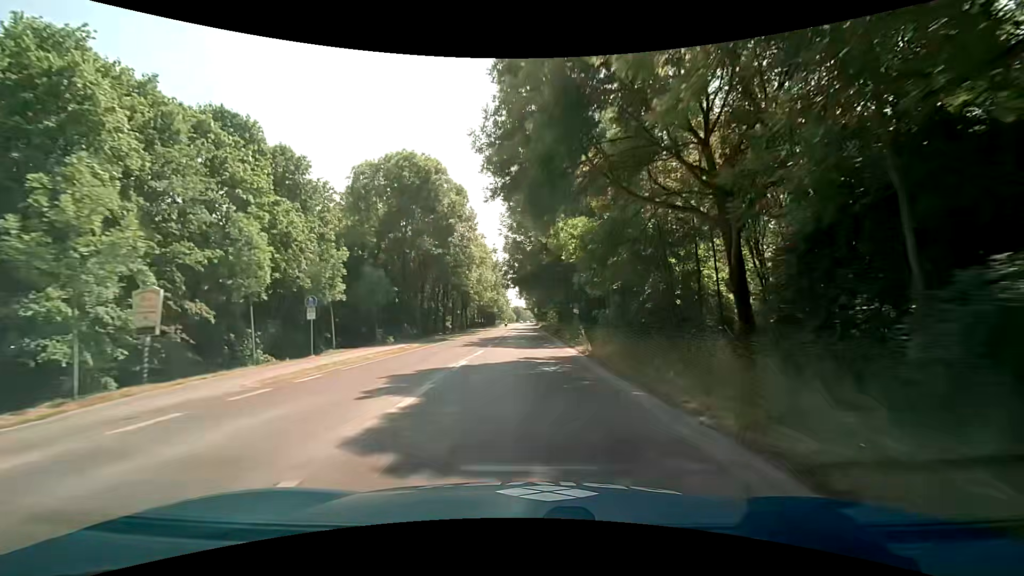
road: secondary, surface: asphalt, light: Day
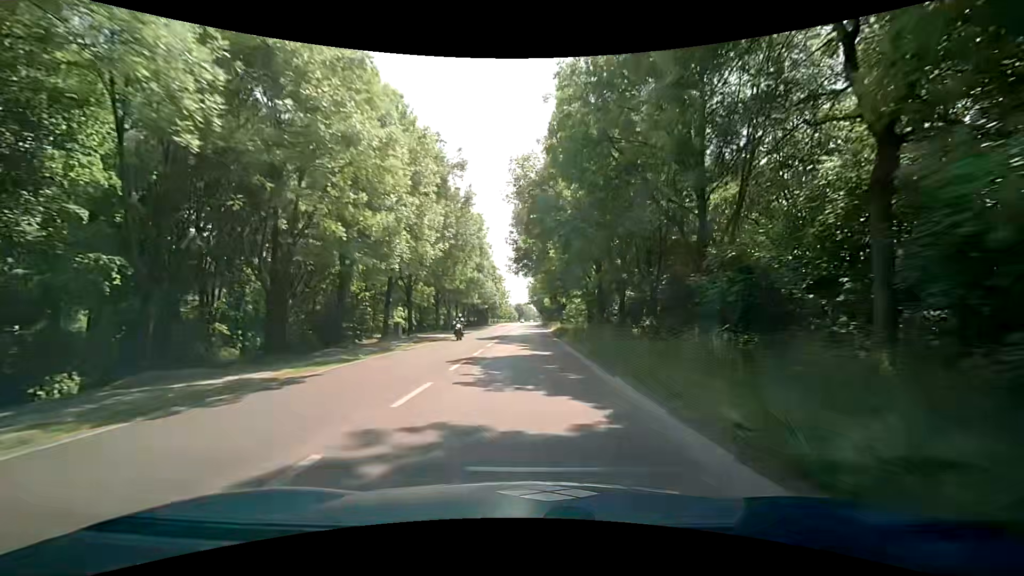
(-1.0, +45.6) m; -1°
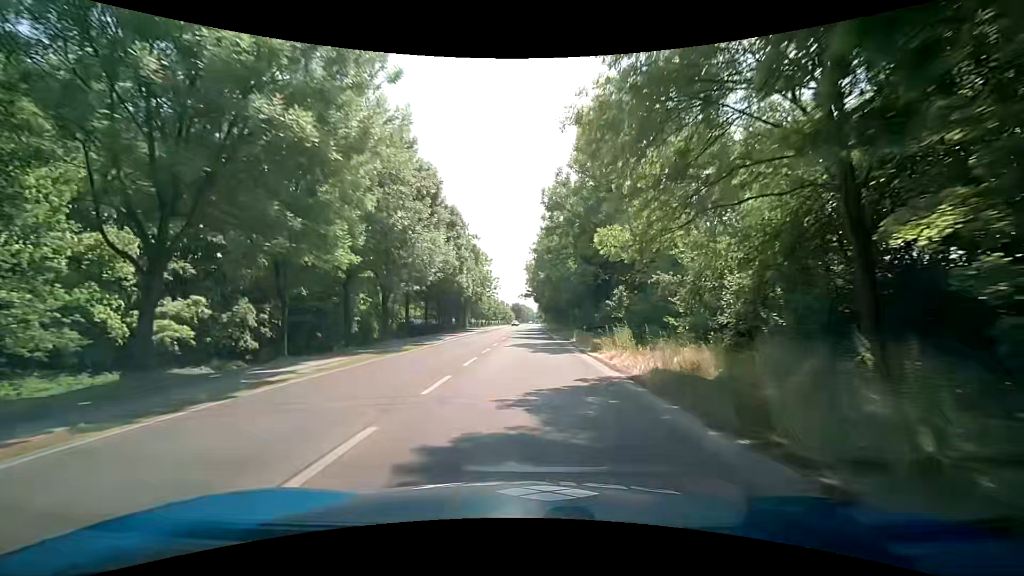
(-0.4, +45.6) m; -1°
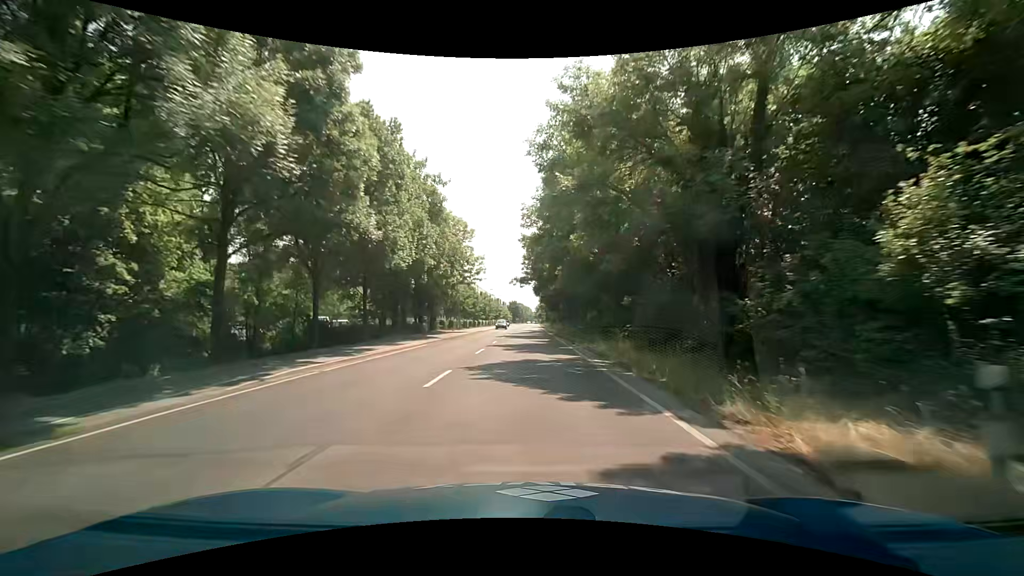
(+0.3, +27.4) m; +1°
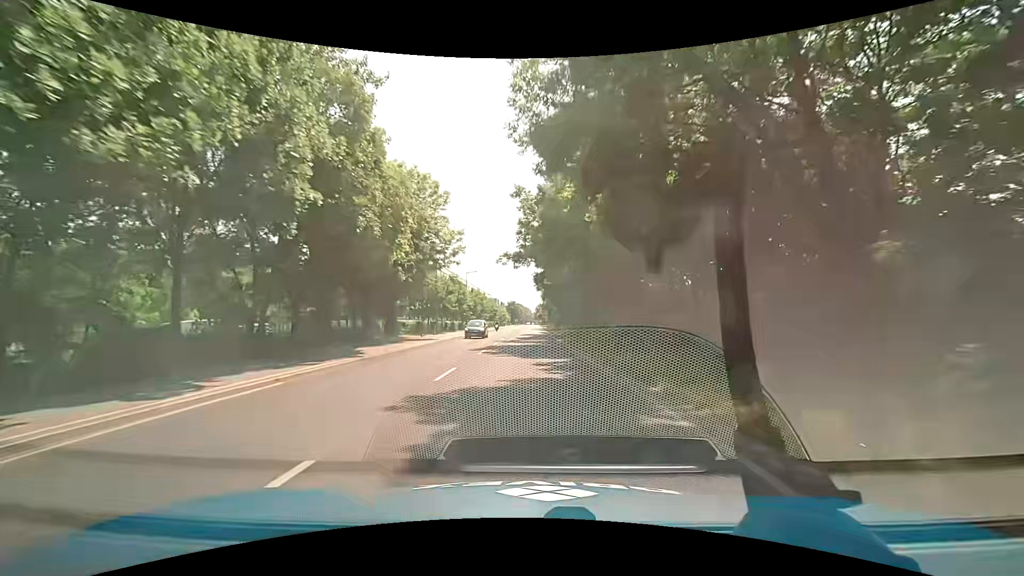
(0.0, +18.2) m; 0°
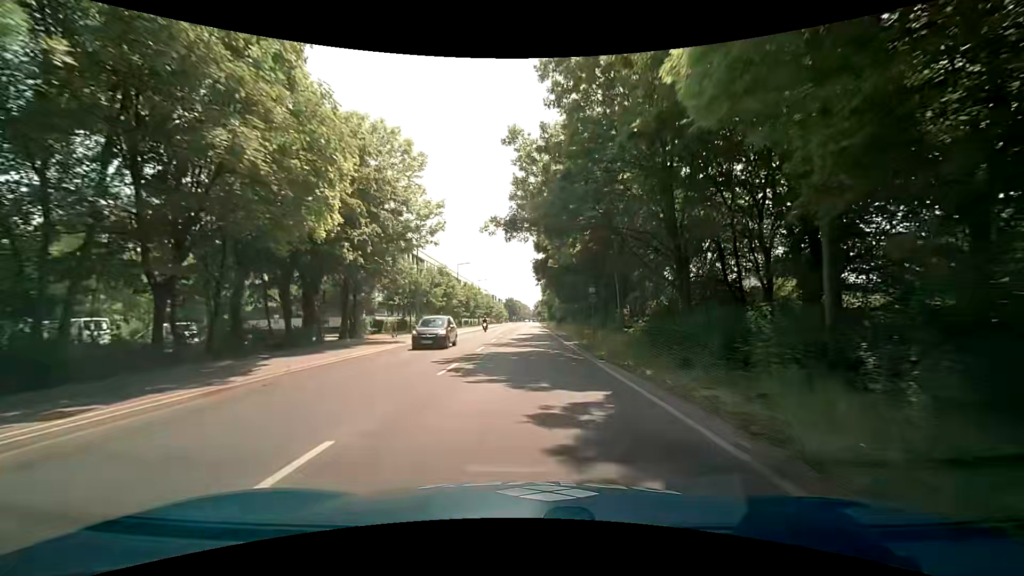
(+0.1, +9.1) m; 0°
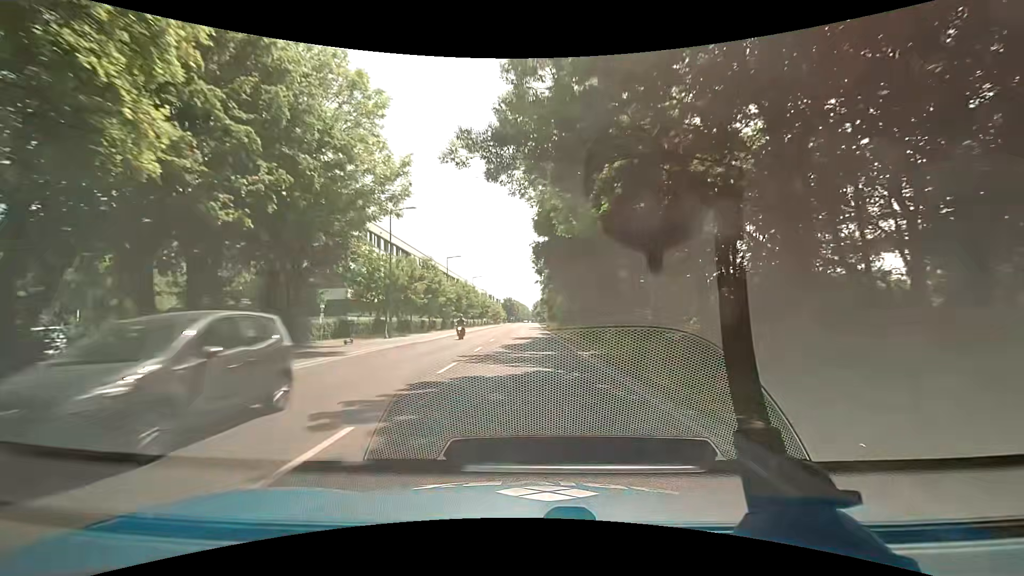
(+0.1, +9.1) m; 0°
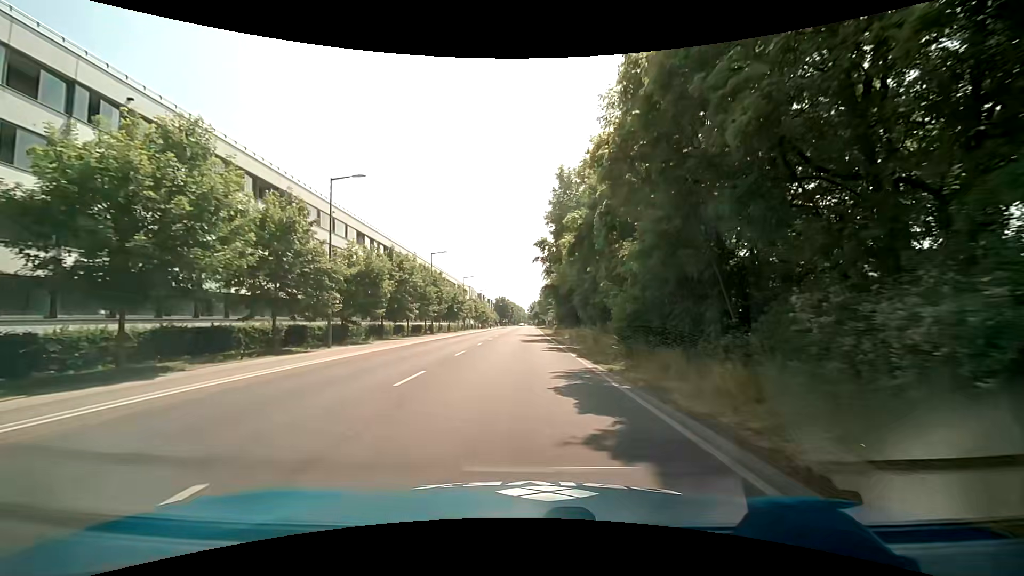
(+0.4, +40.1) m; +1°
(0, +10) (0, +20) (0, +30) (-1, +40) (-1, +50) (-1, +60) (-1, +70) (-1, +80) (-1, +90) (-1, +100) m
